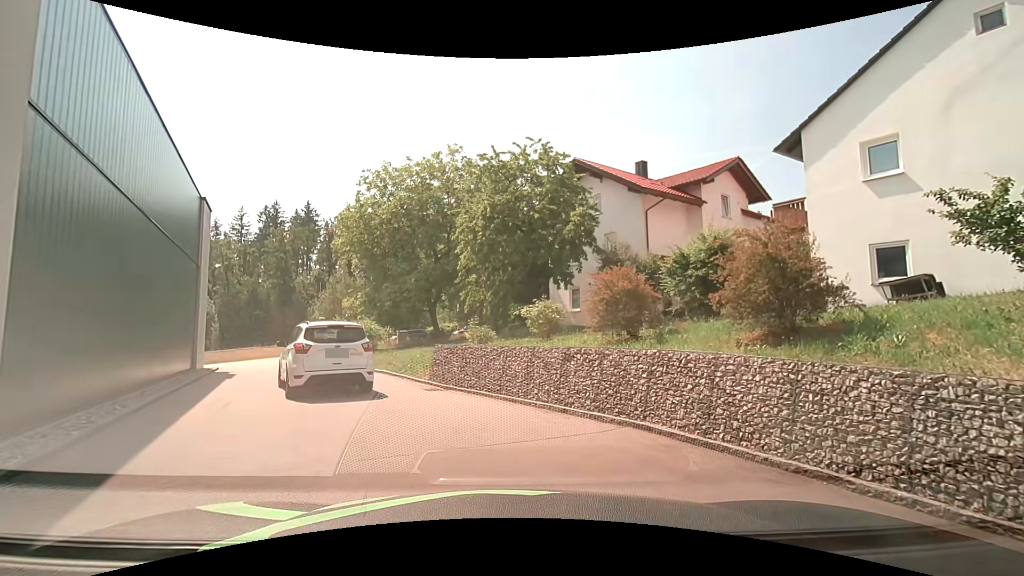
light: Day
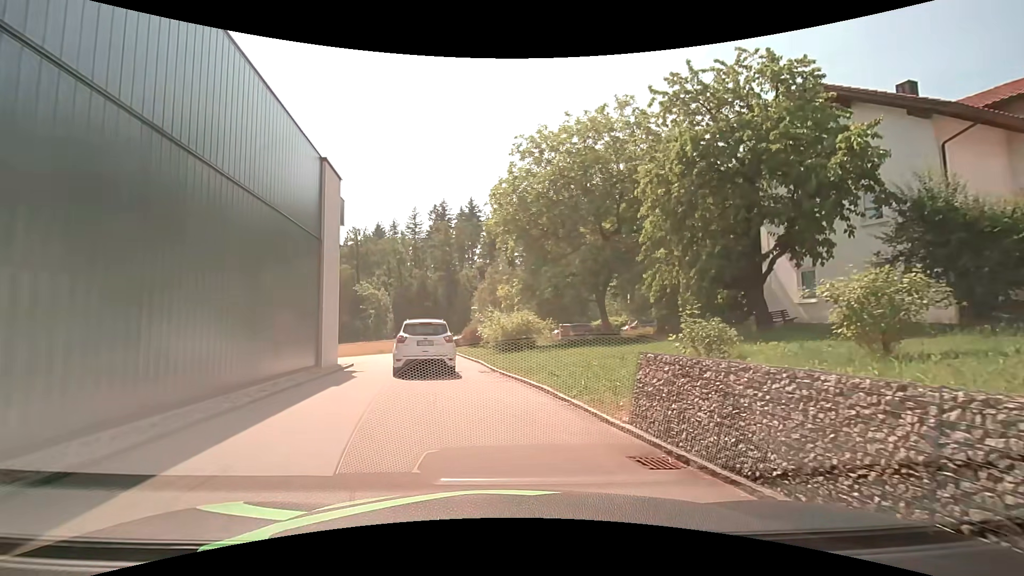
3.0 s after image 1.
(-1.0, +6.9) m; -19°
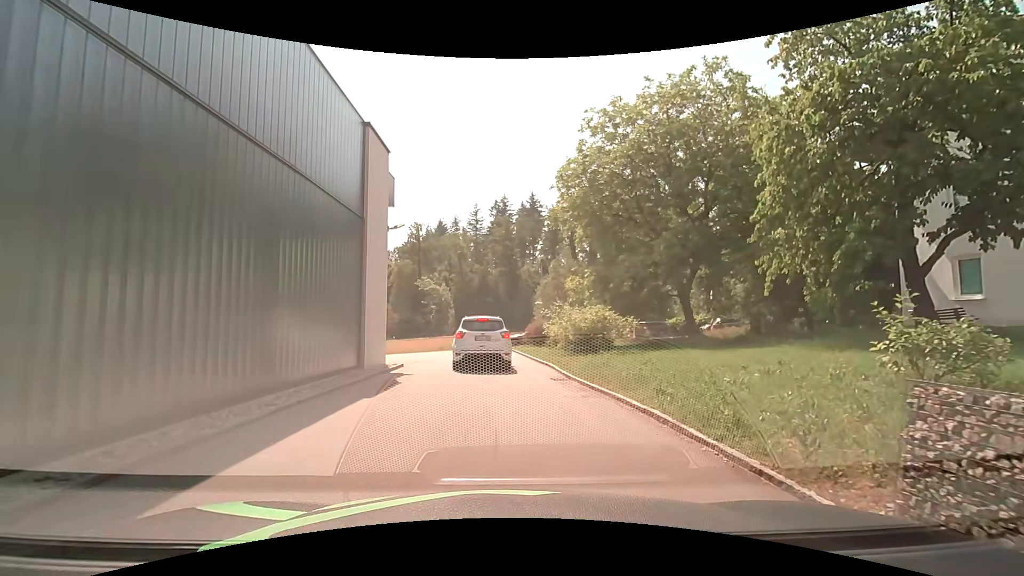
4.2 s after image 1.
(-0.2, +3.3) m; -4°
